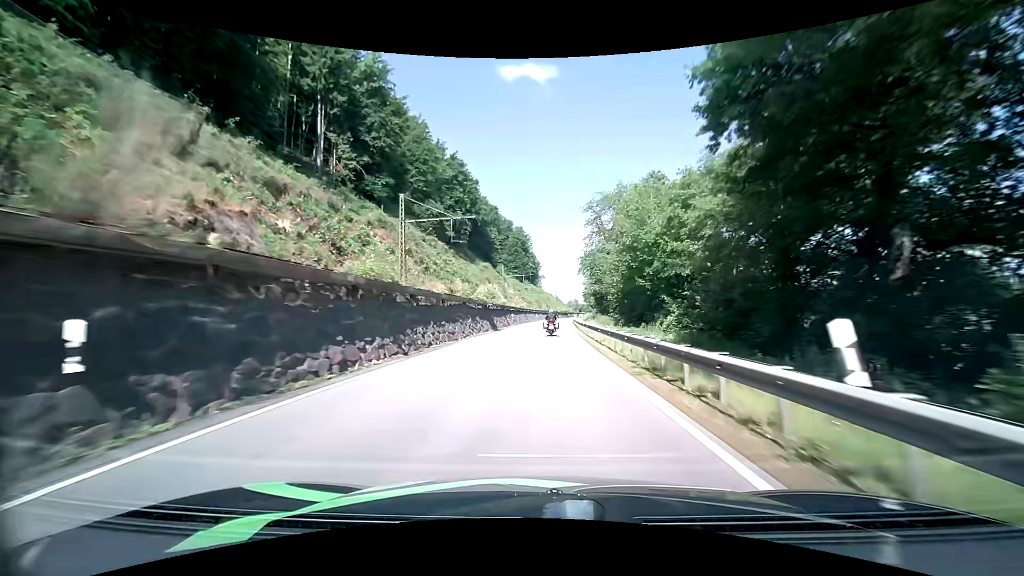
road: primary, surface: asphalt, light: Day
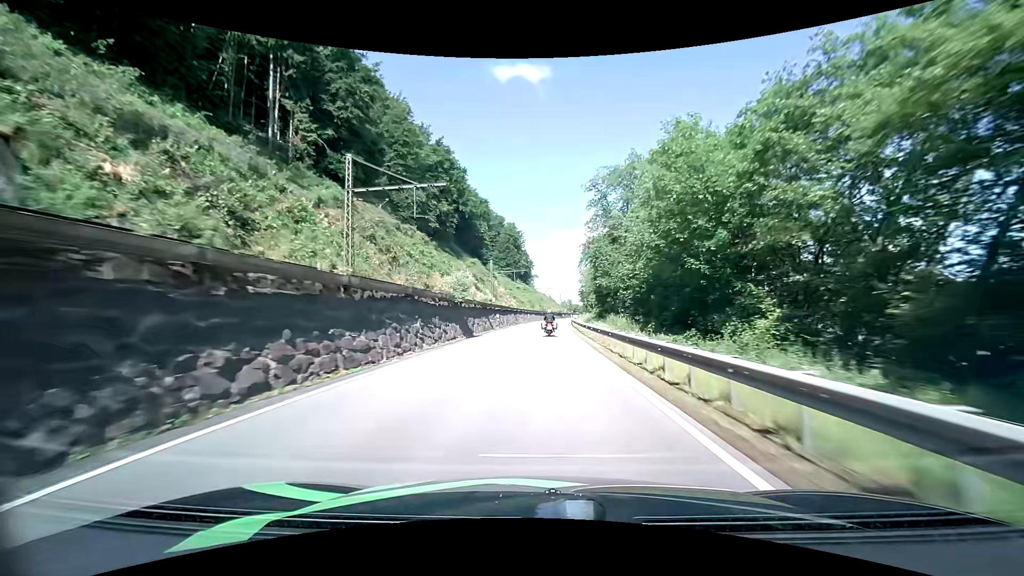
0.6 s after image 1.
(+0.1, +12.5) m; +1°
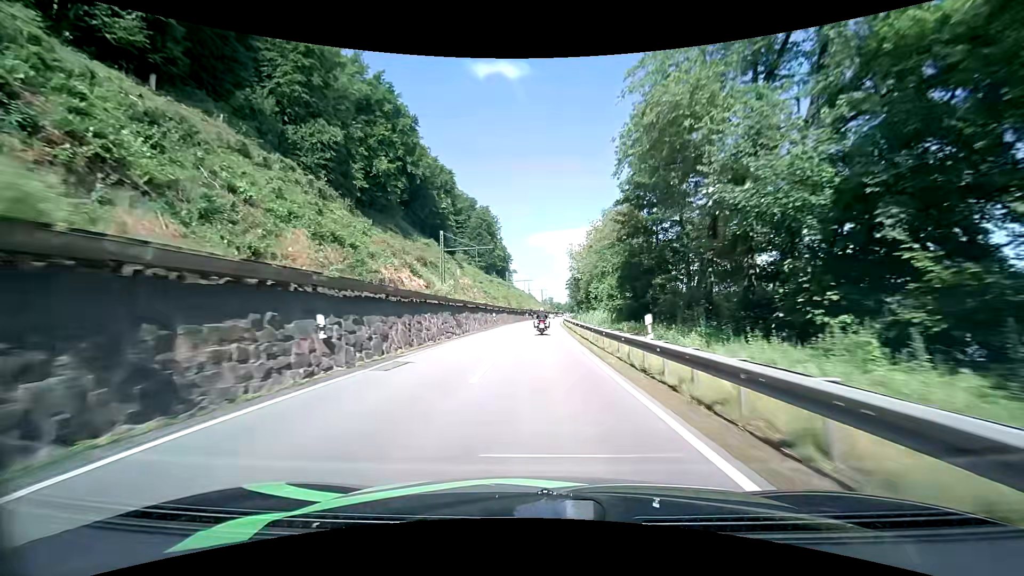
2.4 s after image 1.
(+0.9, +36.9) m; +2°
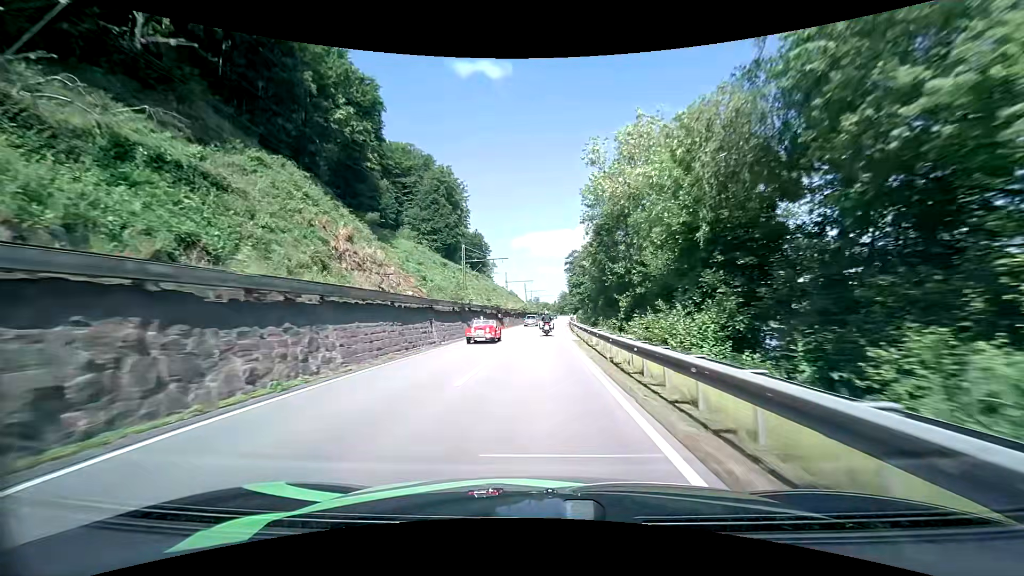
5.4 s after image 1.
(+1.3, +59.5) m; +2°
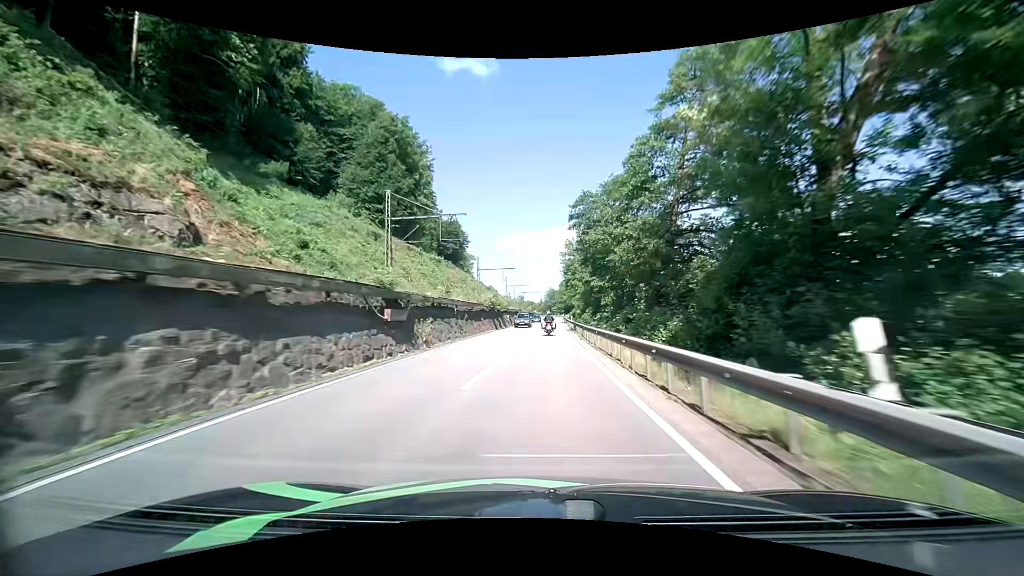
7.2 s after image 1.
(+0.5, +36.4) m; +2°
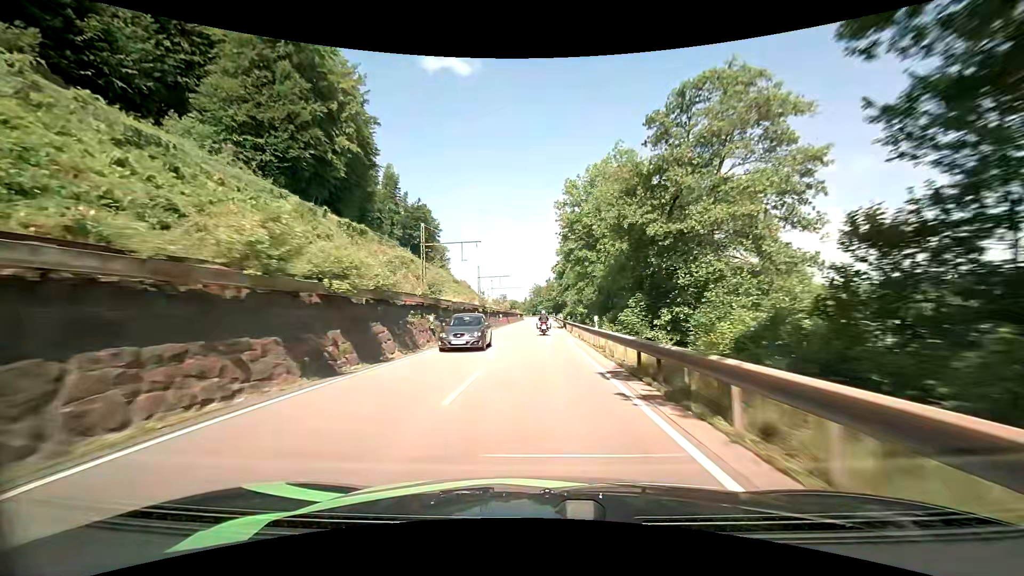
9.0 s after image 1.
(+0.8, +37.4) m; +2°
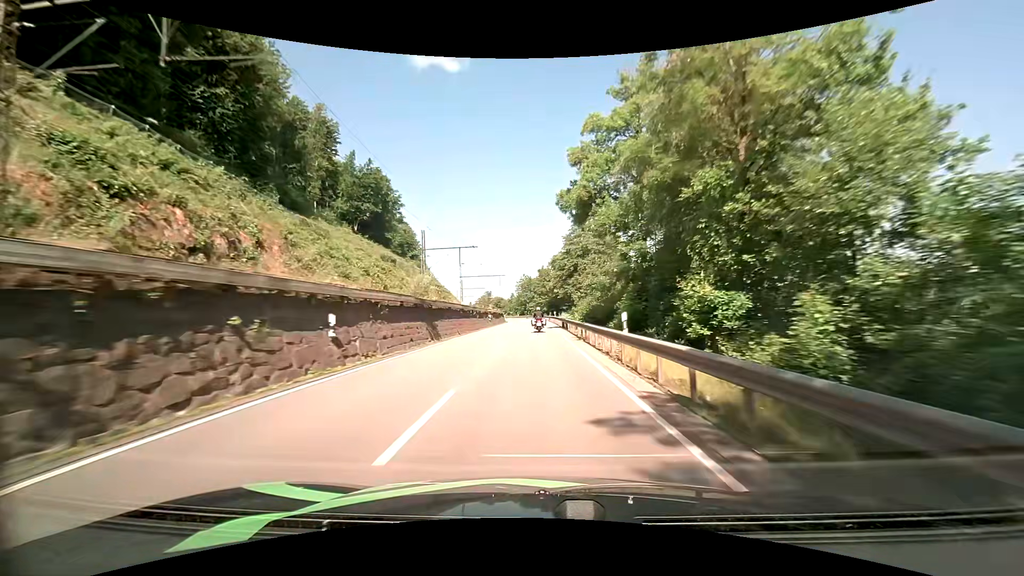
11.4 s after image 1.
(+0.4, +50.7) m; +1°
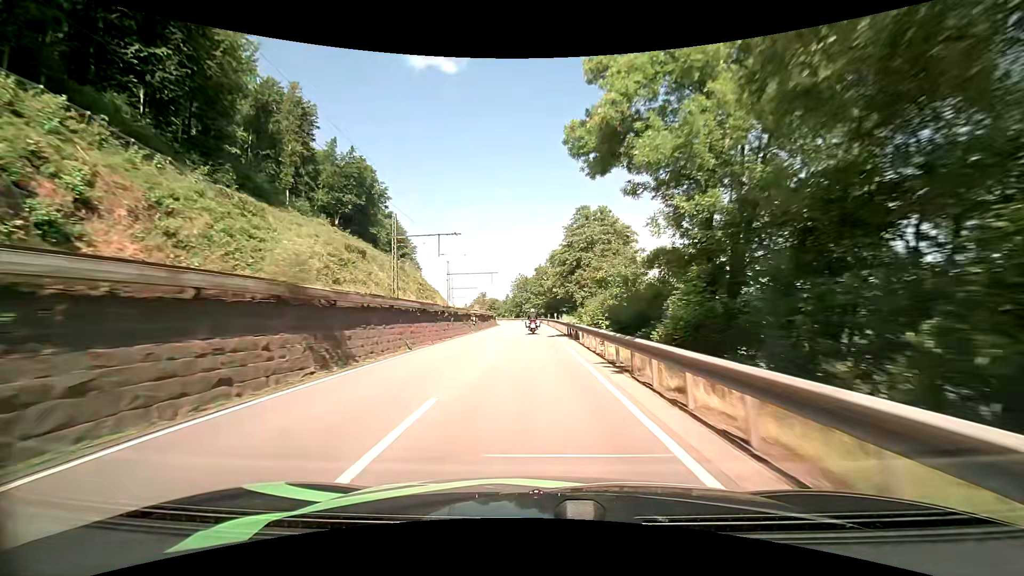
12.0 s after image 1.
(0.0, +12.5) m; 0°
(0, +10) (0, +20) (0, +30) (0, +40) (0, +50) (-1, +60) (-1, +70) (-1, +80) (-2, +90) (-3, +100) m
